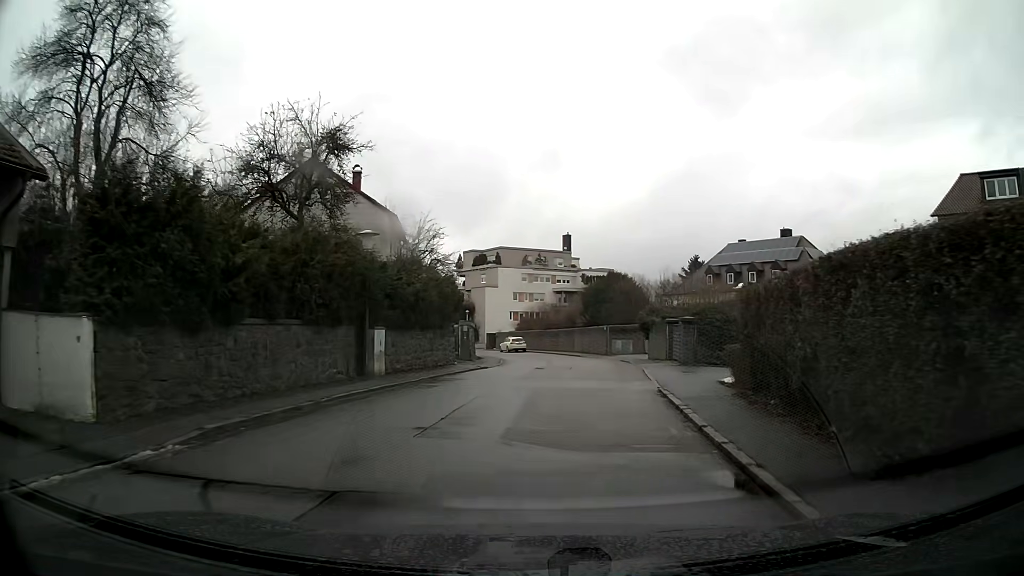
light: Day
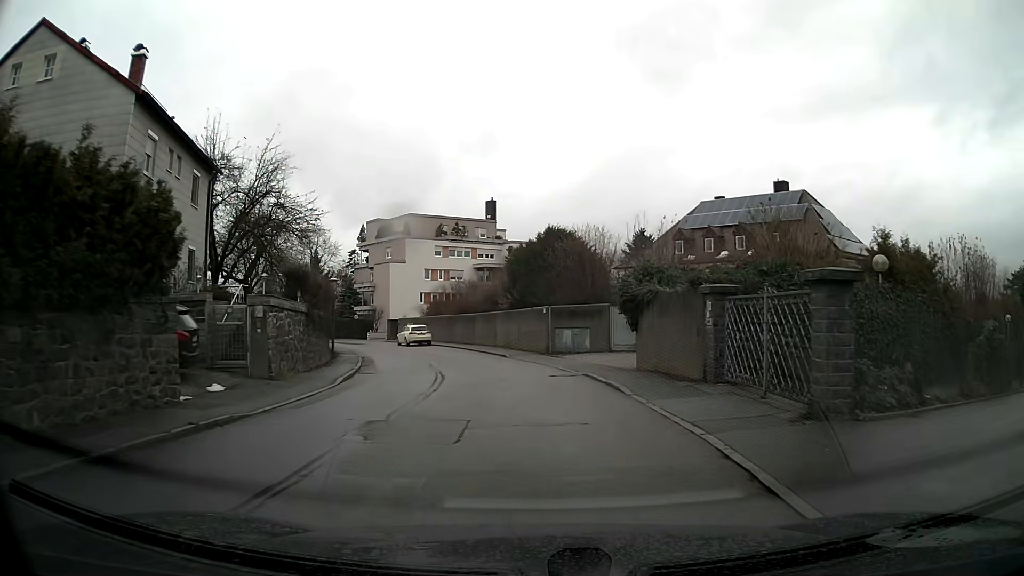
(+1.0, +18.1) m; +5°
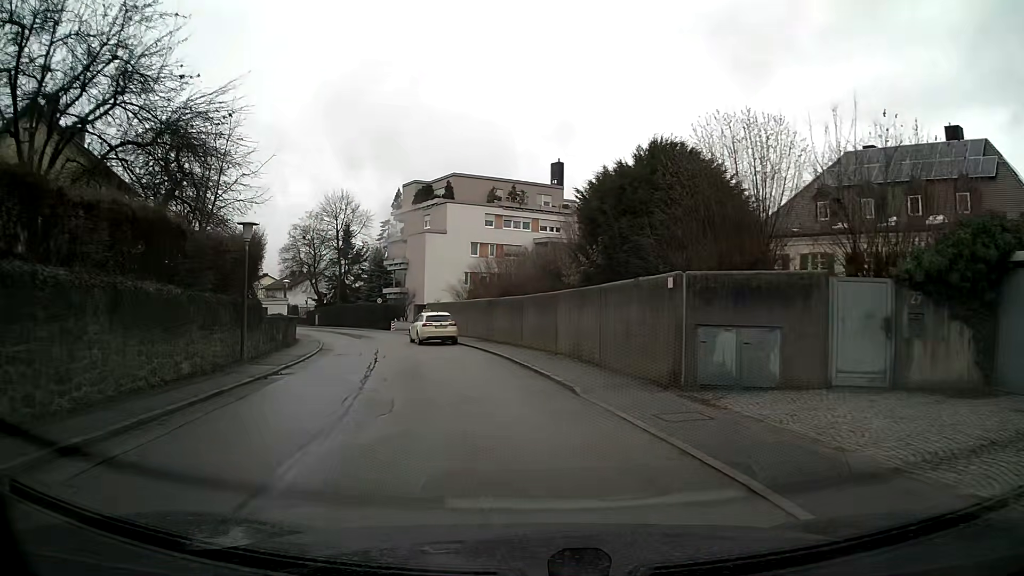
(-0.8, +17.1) m; -7°
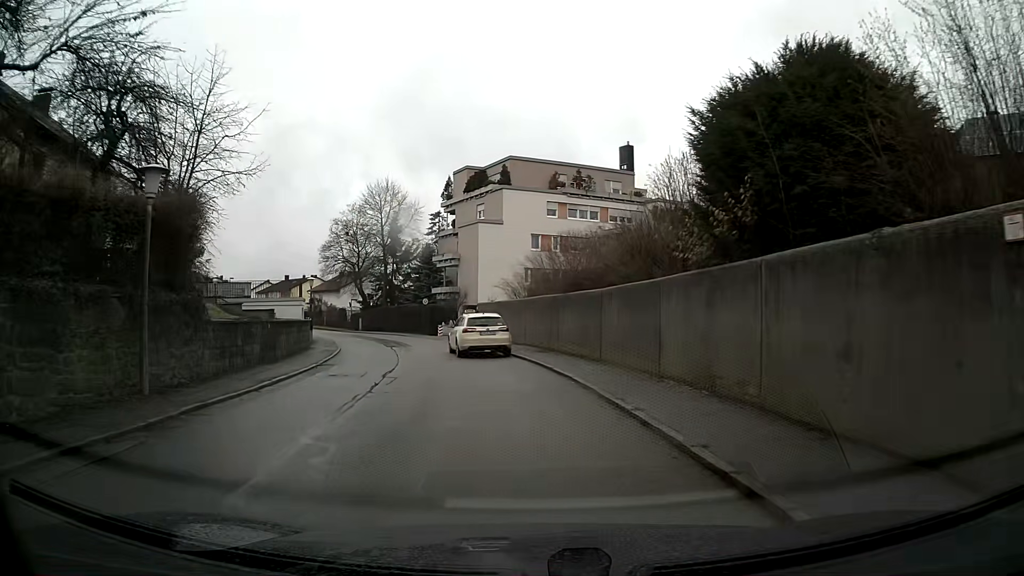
(-0.4, +7.9) m; -5°
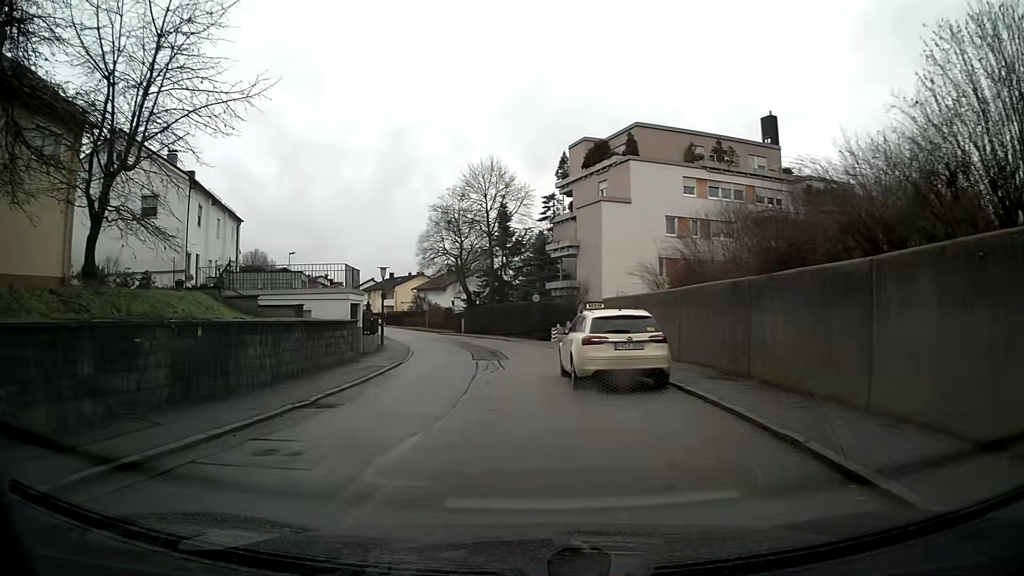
(-0.9, +10.0) m; -12°
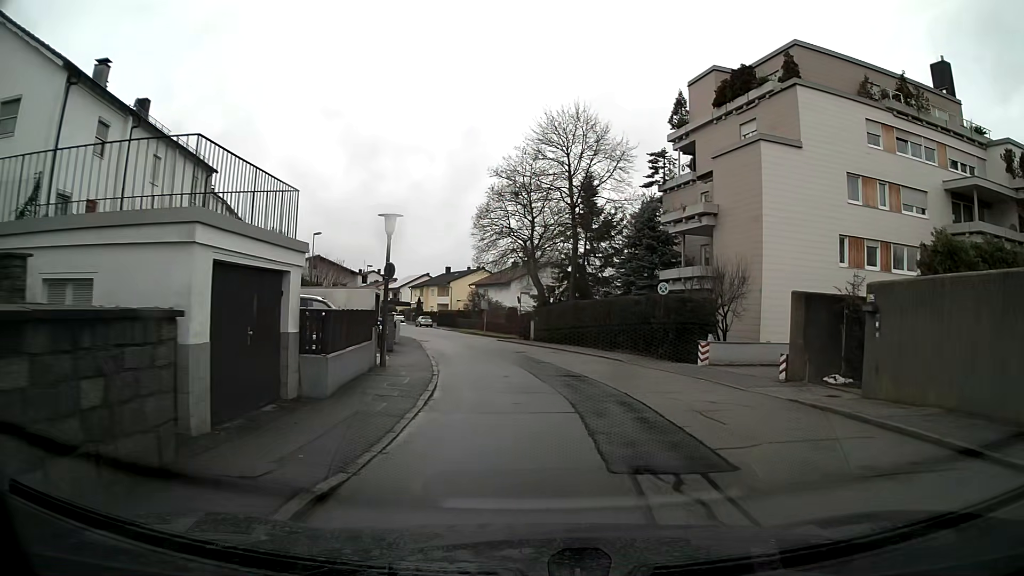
(-1.2, +16.5) m; -2°
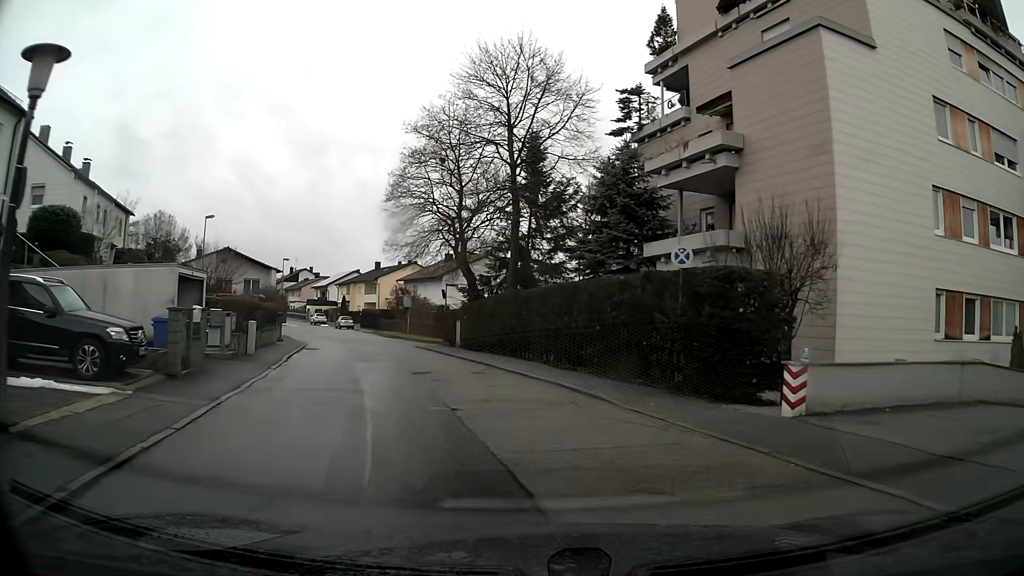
(+0.5, +11.6) m; +3°
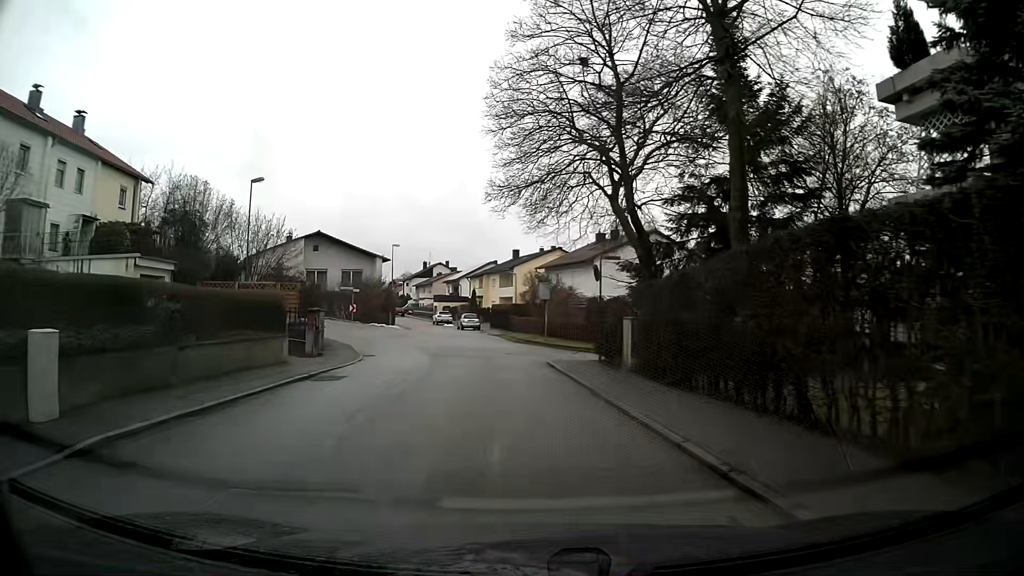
(-1.9, +16.2) m; -12°
(0, +10) (-1, +20) (-2, +30) (-8, +38) (-16, +43) (-24, +49) (-32, +55) (-40, +61) (-48, +67) (-57, +72) m
